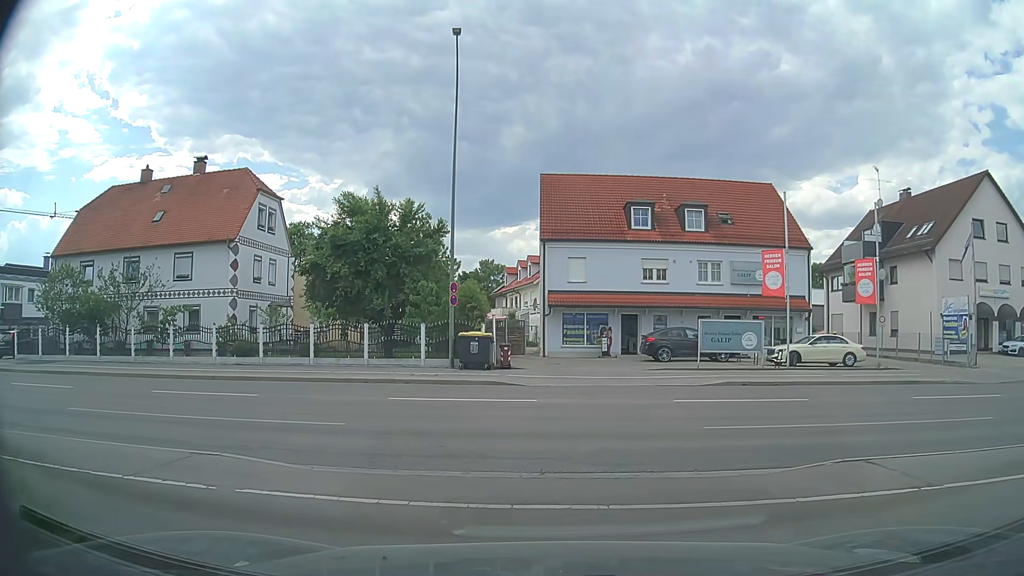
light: Day
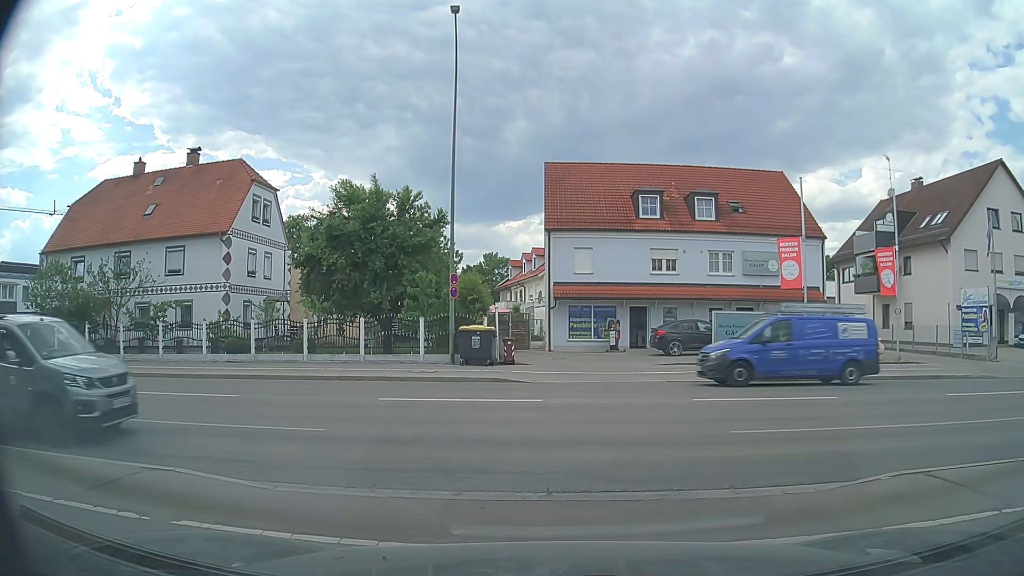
(0.0, +1.3) m; 0°
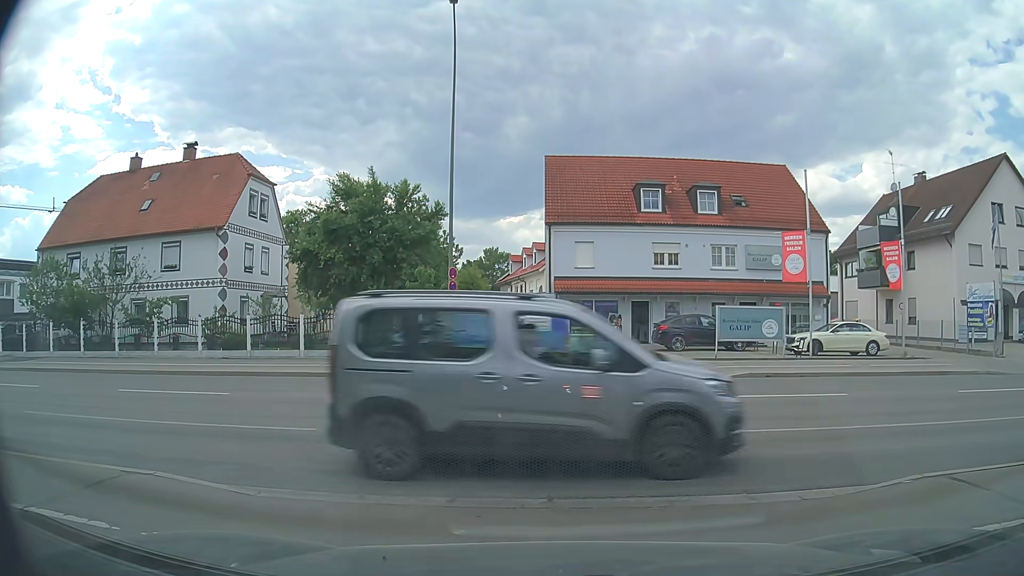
(0.0, +0.5) m; 0°
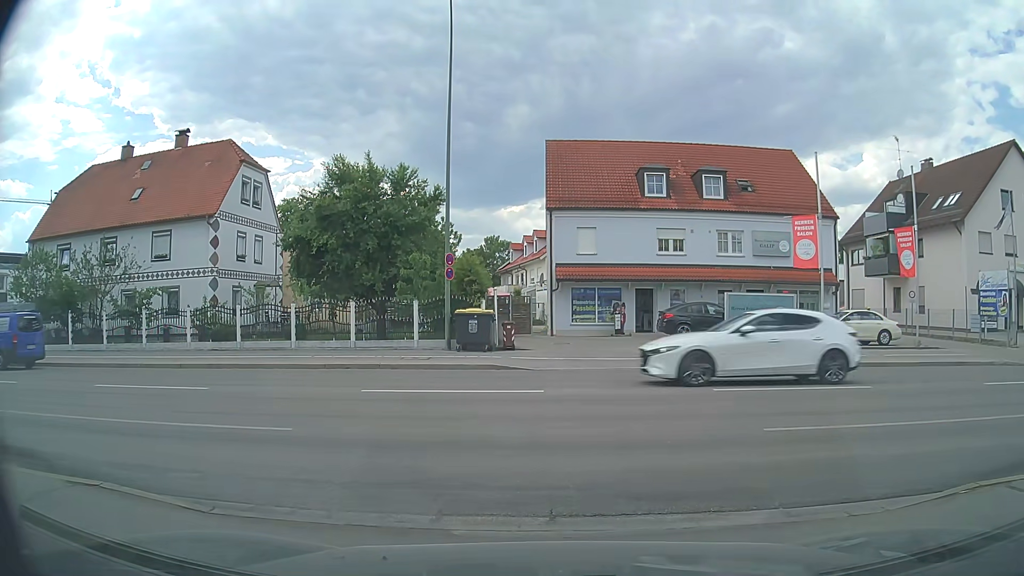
(0.0, +1.0) m; 0°
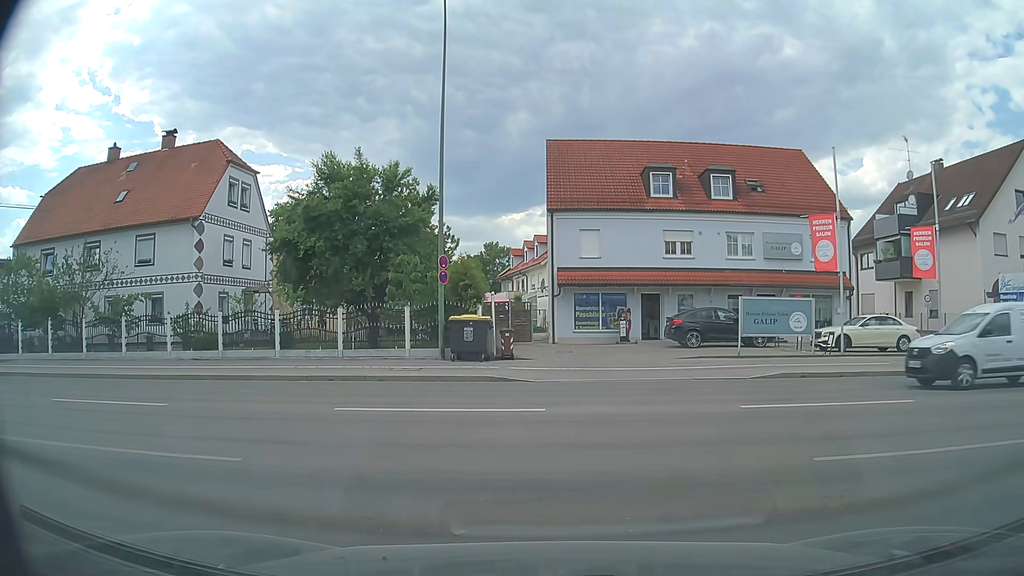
(0.0, +1.6) m; 0°
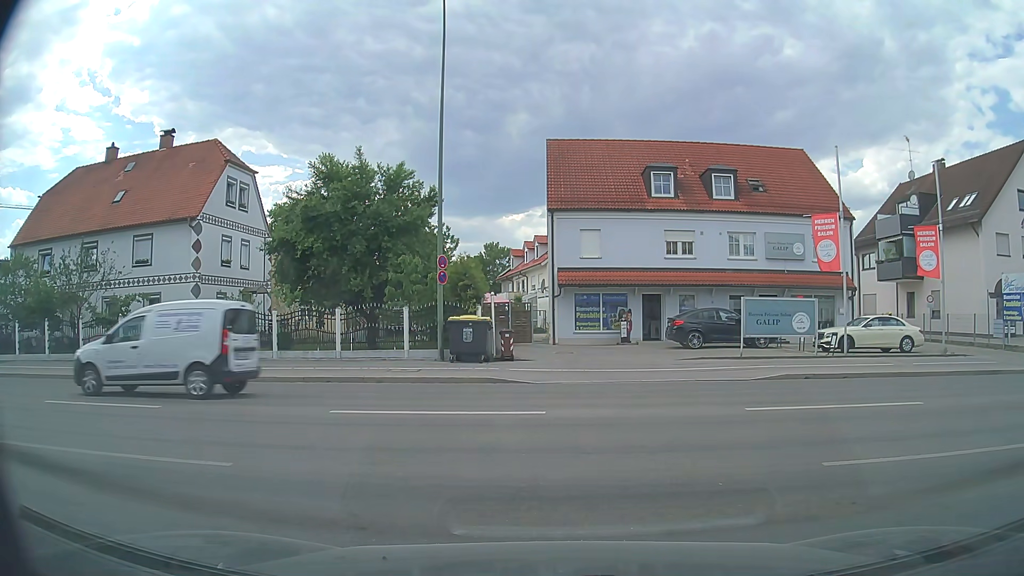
(0.0, +0.3) m; 0°
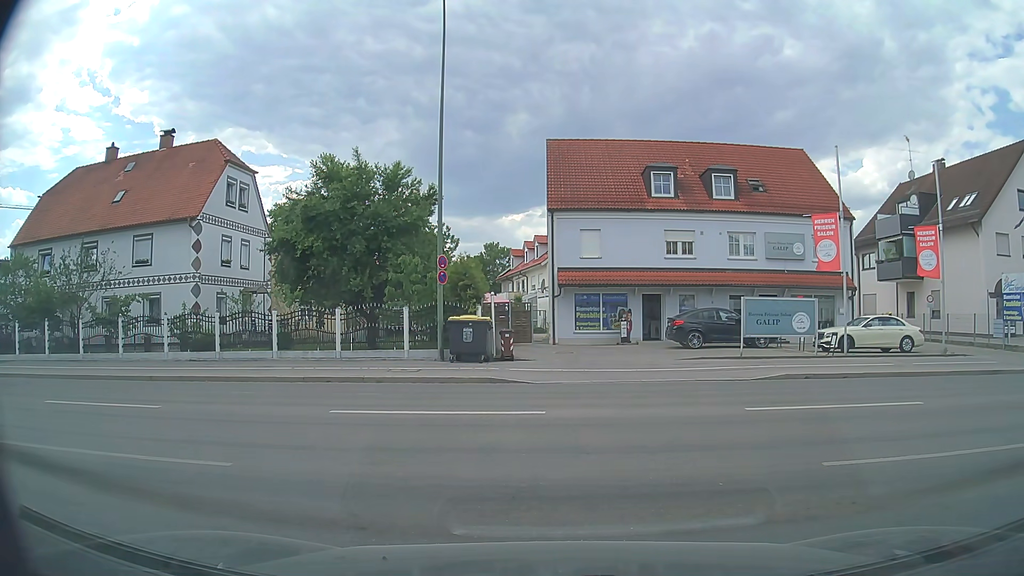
(0.0, 0.0) m; 0°
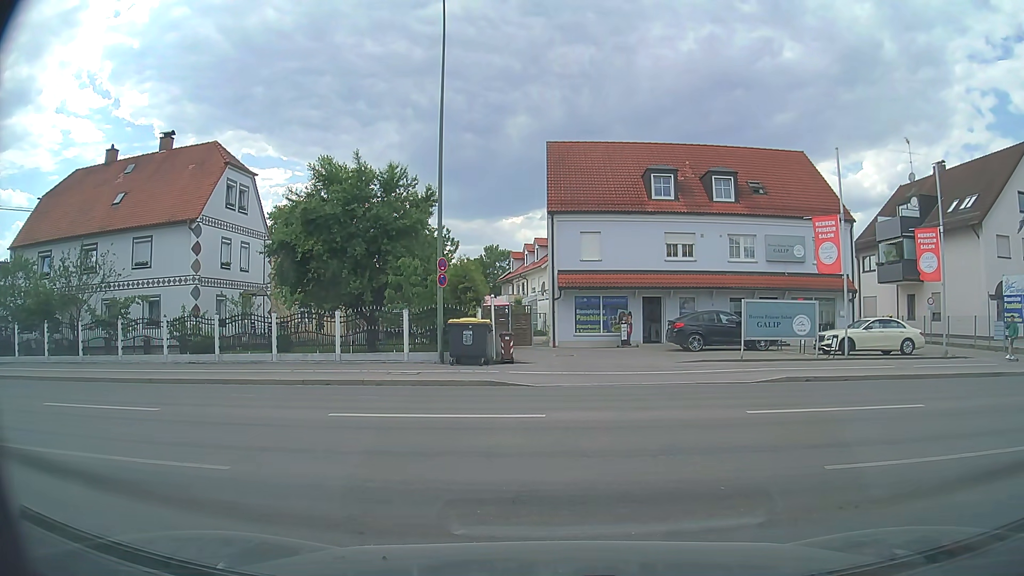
(0.0, 0.0) m; 0°
